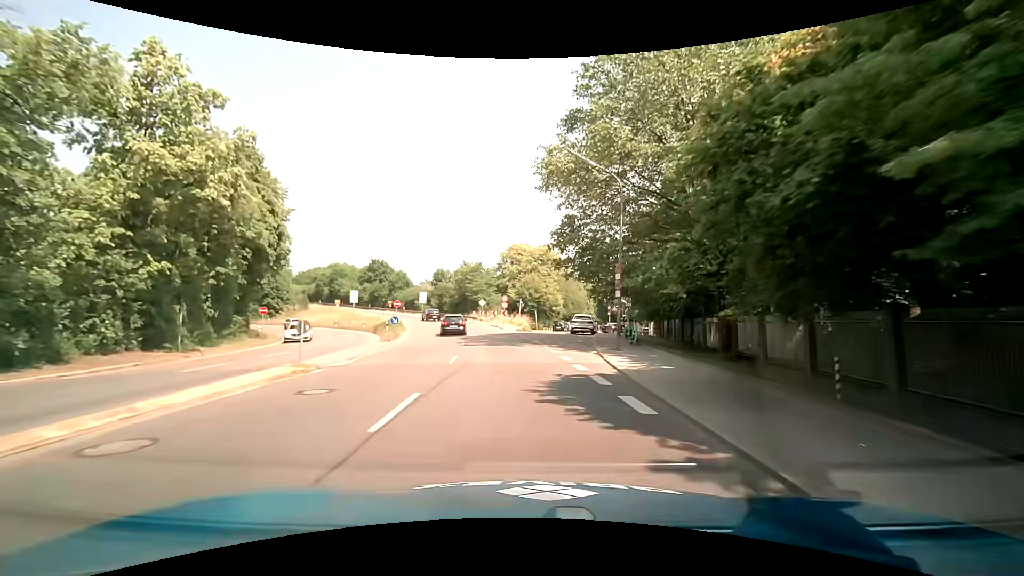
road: primary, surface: asphalt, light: Day
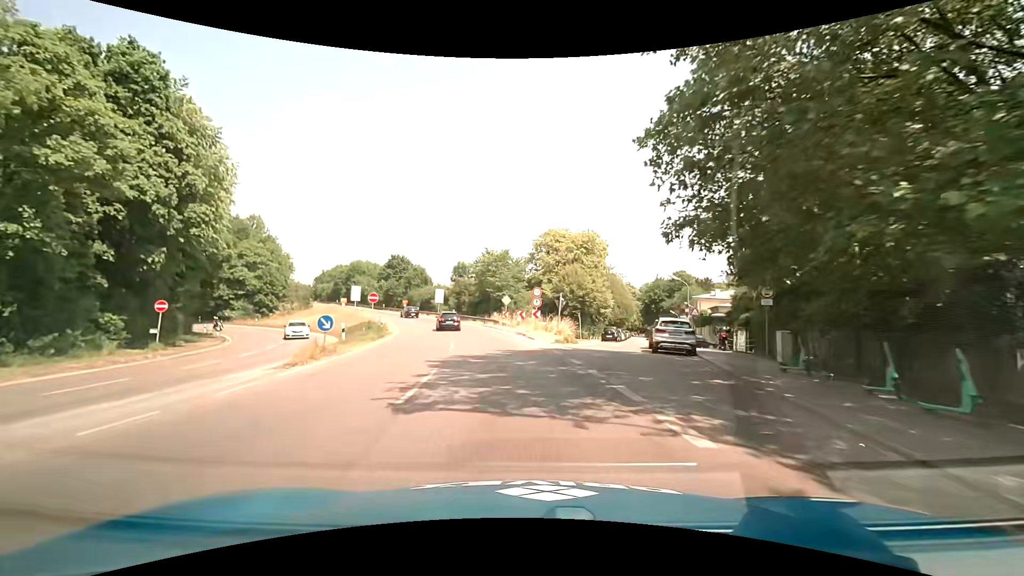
(-0.6, +16.4) m; -4°
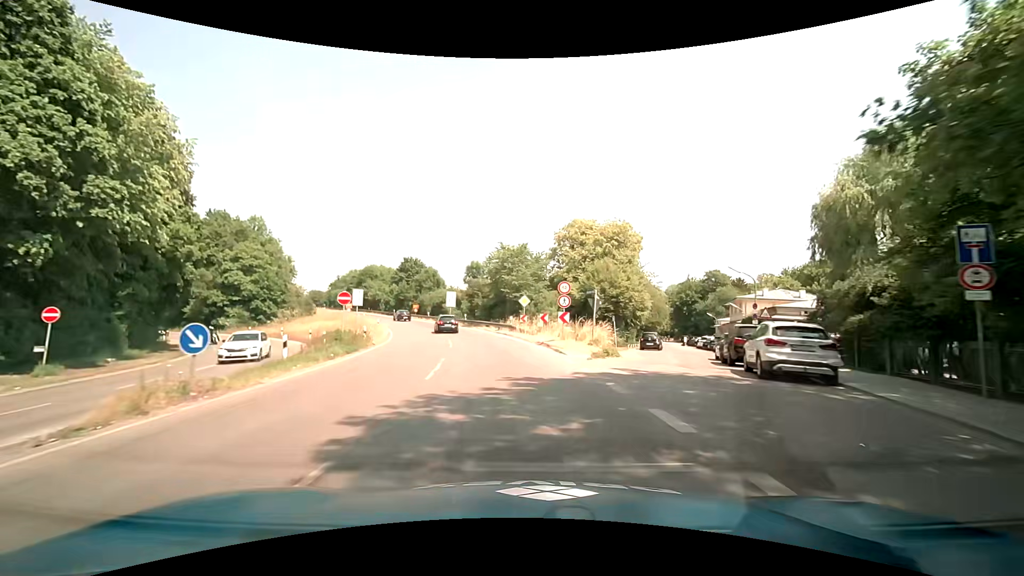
(-0.2, +8.1) m; -3°
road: trunk
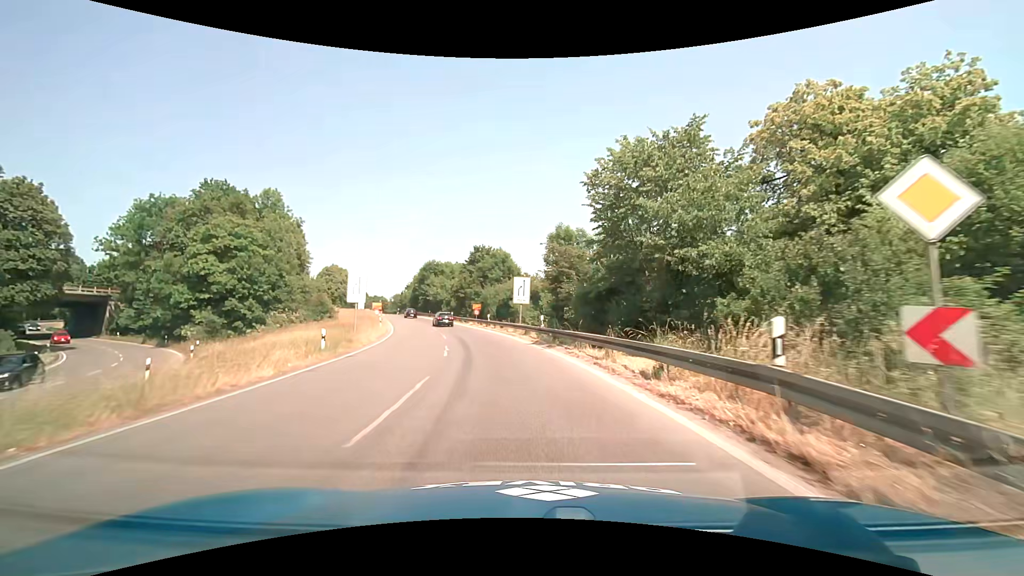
(-2.5, +30.1) m; -11°
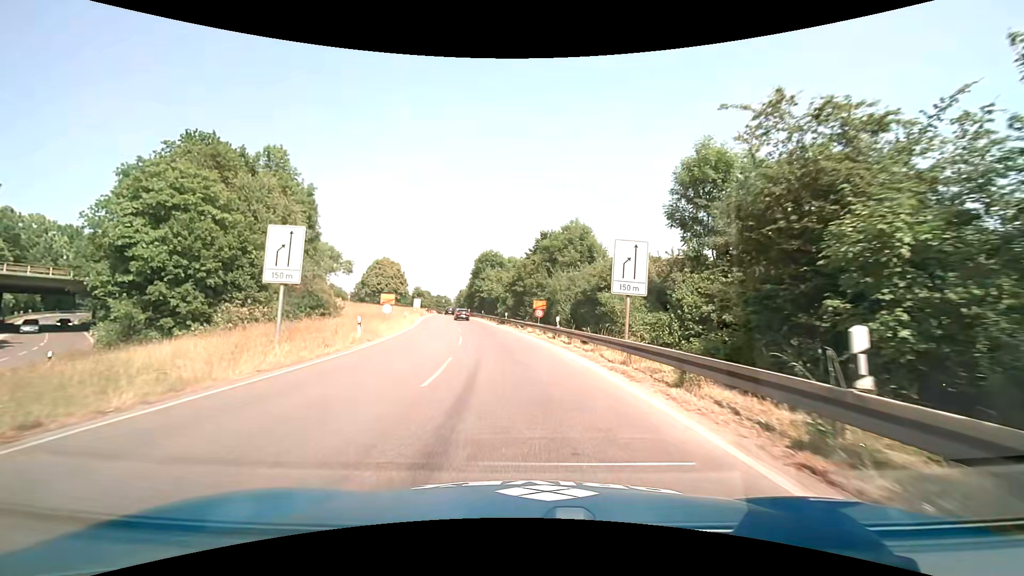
(-1.3, +20.1) m; -8°
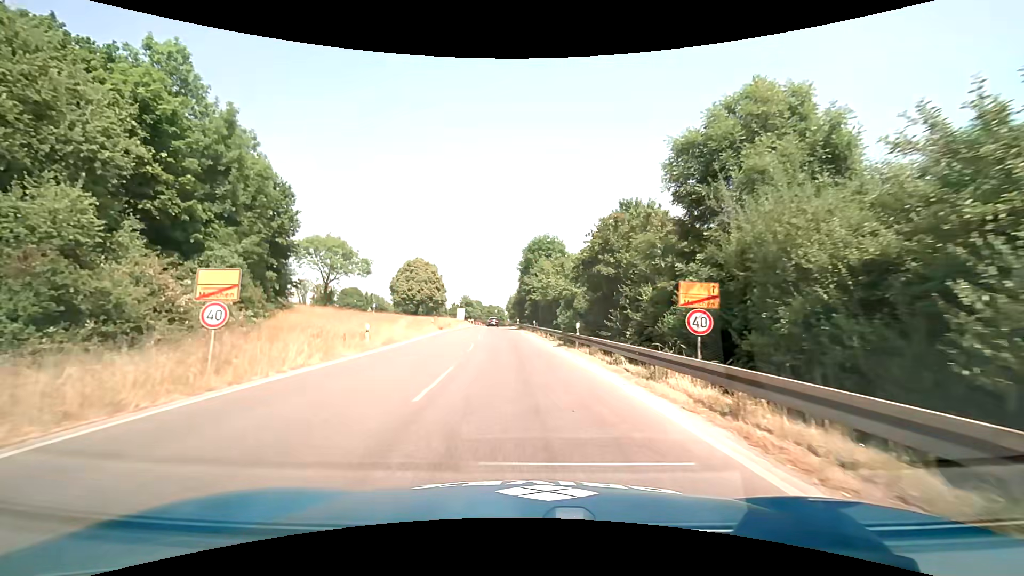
(-1.2, +25.5) m; -5°
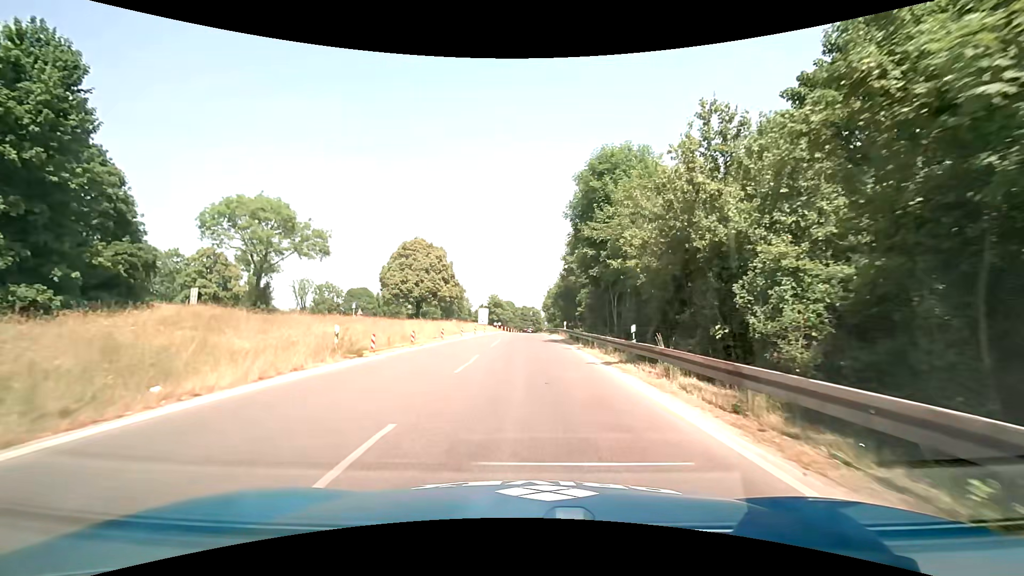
(-1.6, +31.8) m; -4°
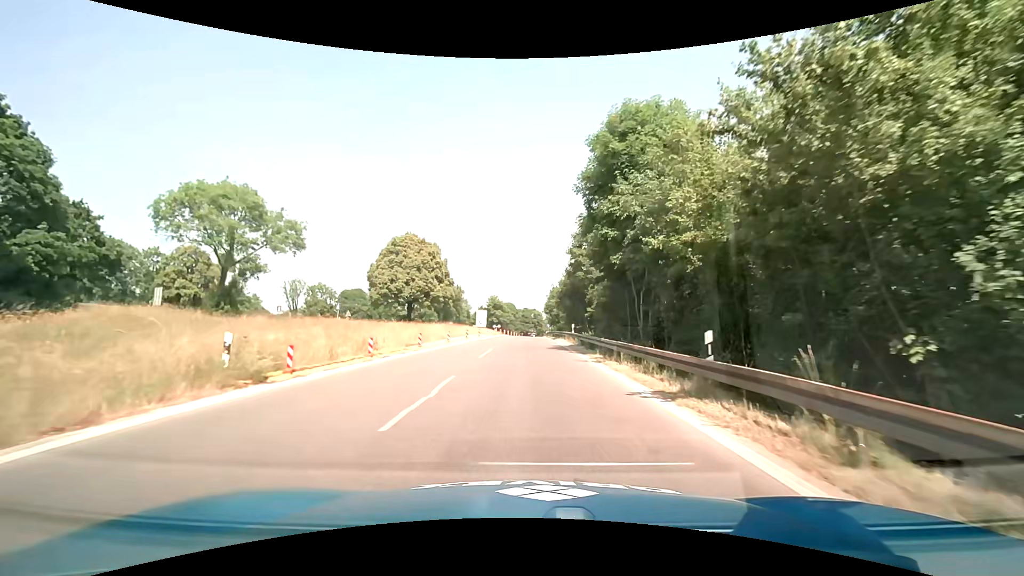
(0.0, +6.3) m; 0°
(0, +10) (0, +20) (0, +30) (0, +40) (0, +50) (0, +60) (0, +70) (0, +80) (0, +90) (0, +100) m
